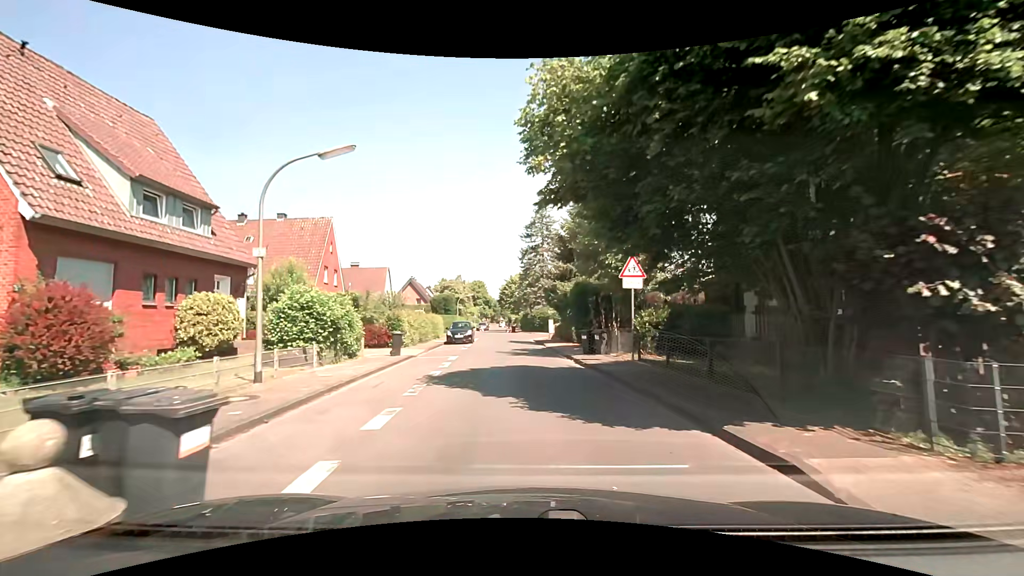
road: residential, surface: asphalt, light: Day
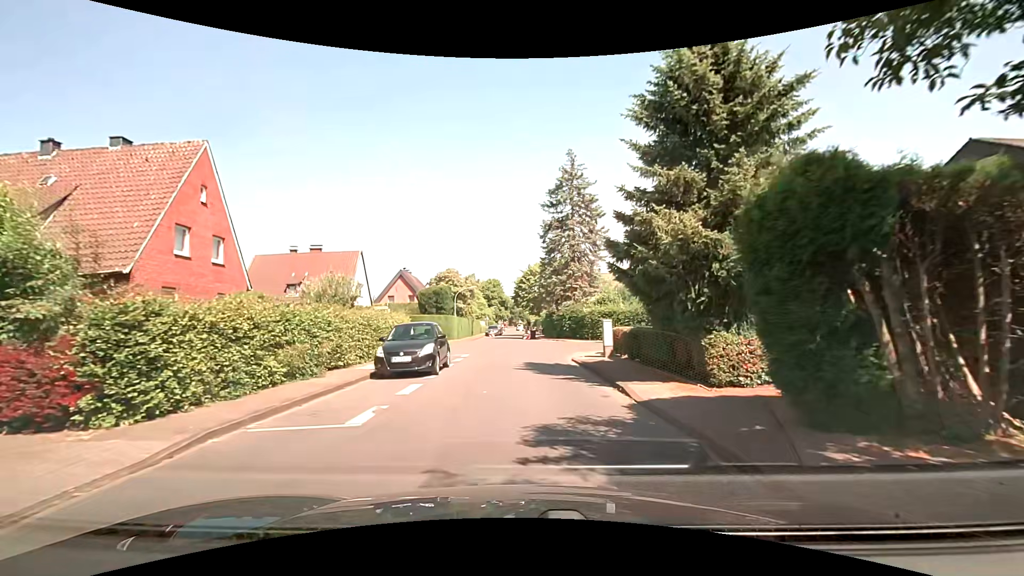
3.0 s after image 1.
(-0.5, +18.7) m; -3°
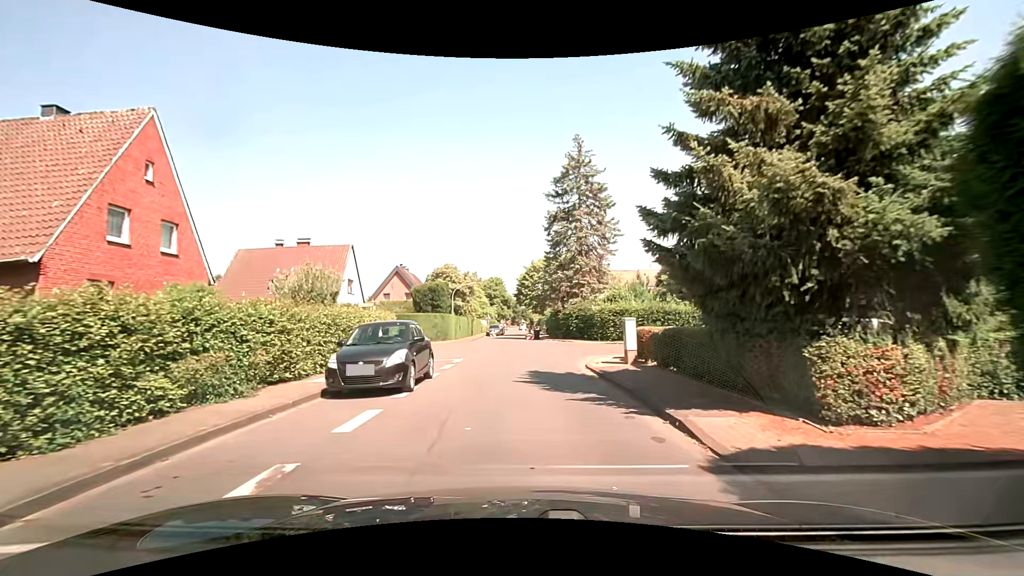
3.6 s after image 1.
(0.0, +3.5) m; 0°
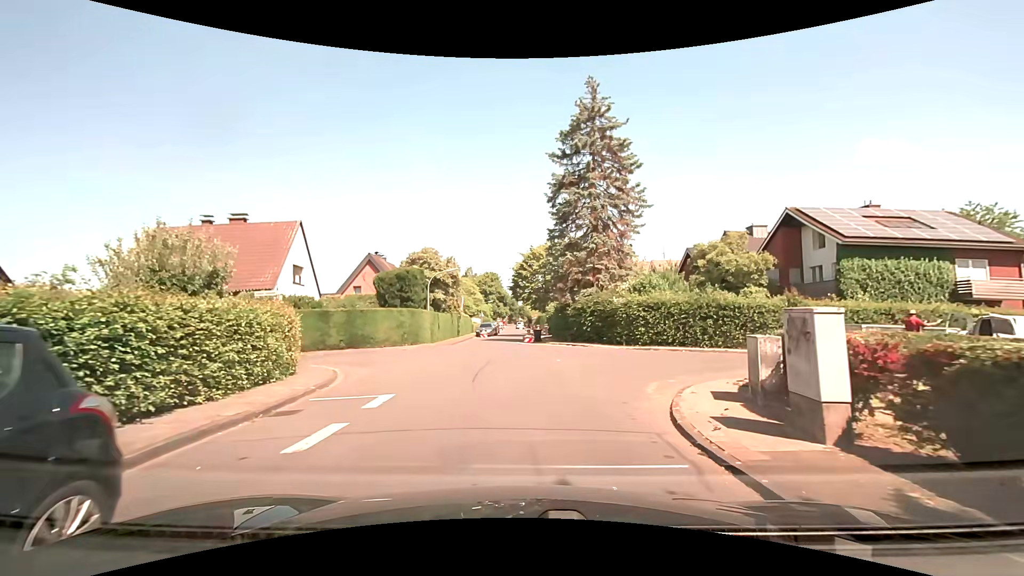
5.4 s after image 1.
(0.0, +10.1) m; +2°
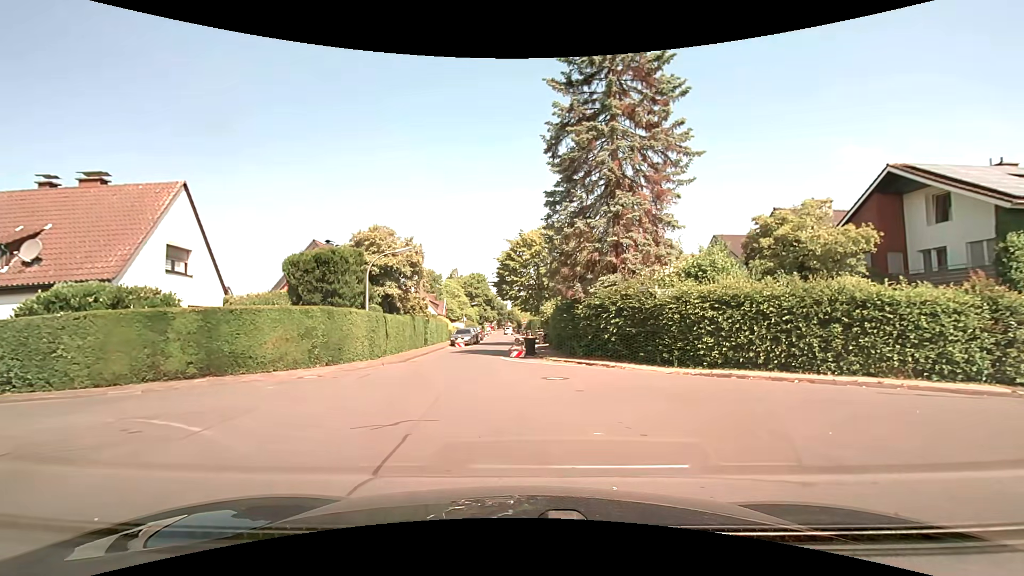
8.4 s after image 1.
(-0.2, +10.9) m; -1°
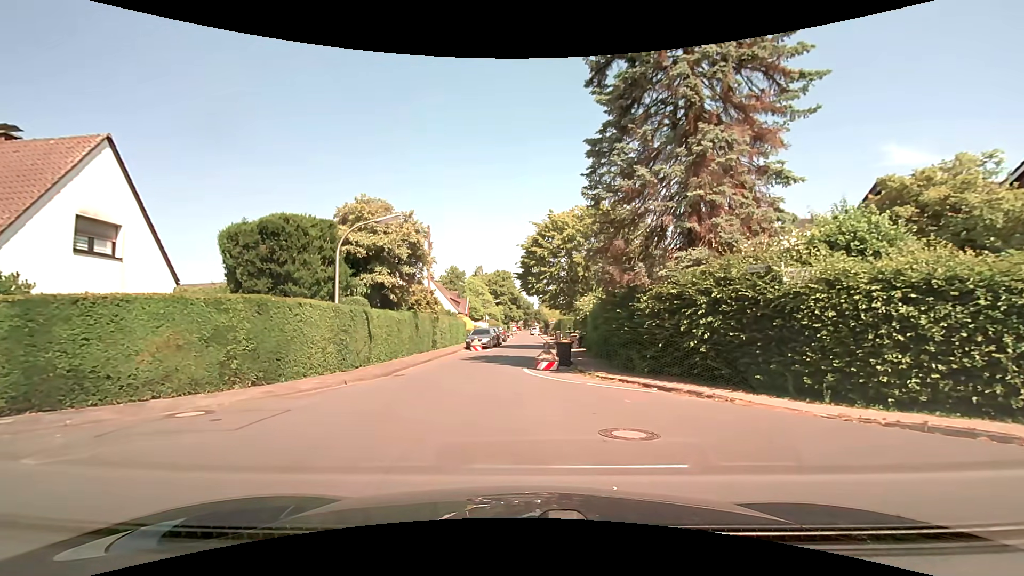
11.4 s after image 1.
(-0.1, +6.7) m; -2°
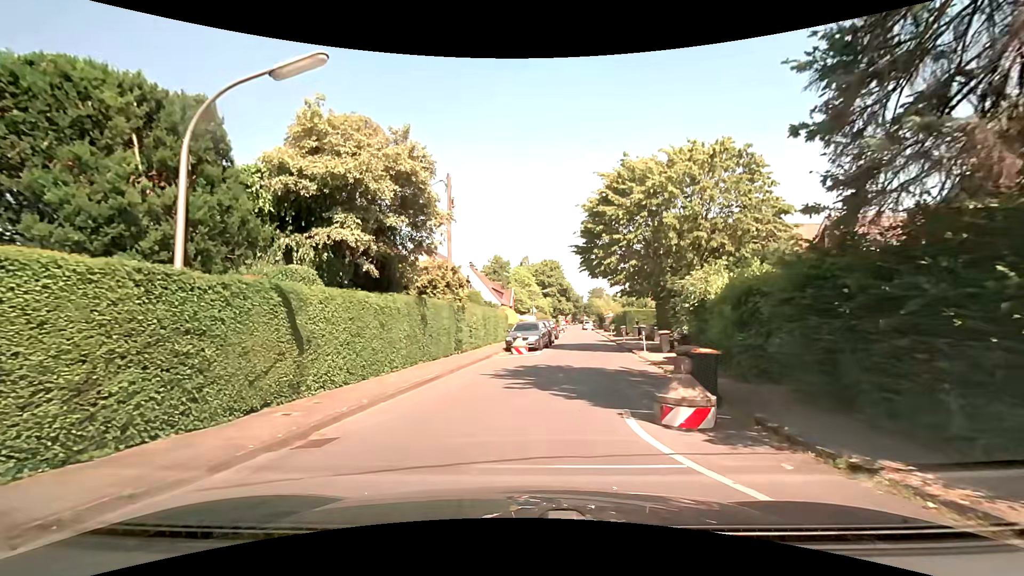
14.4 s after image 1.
(-0.7, +9.9) m; -6°
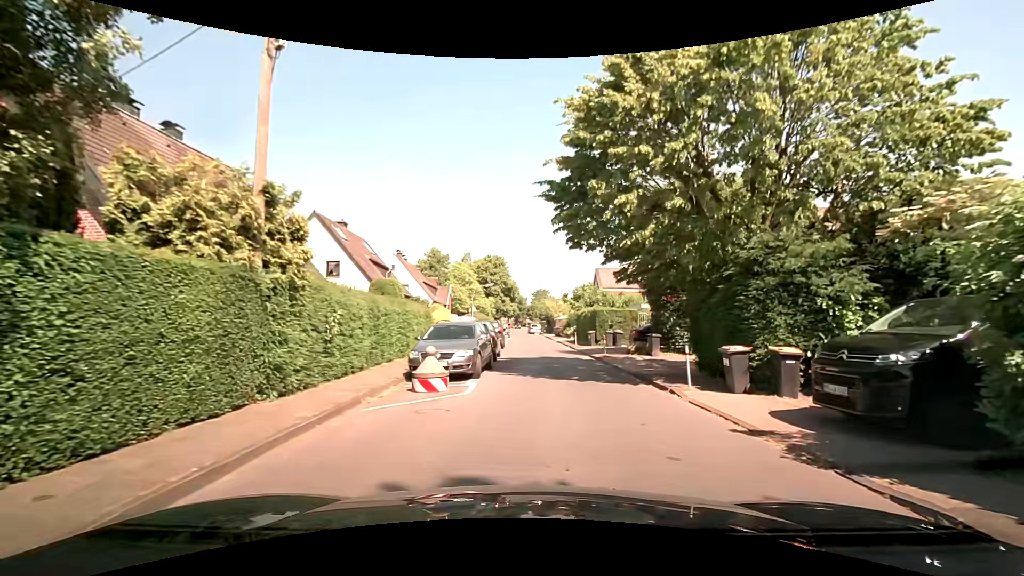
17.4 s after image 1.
(+0.3, +11.9) m; +7°
(+1, +10) (+1, +20) (+1, +30) (+1, +40) (0, +50) (0, +60) (-1, +70) (-2, +80) (-2, +90) (-1, +100) m
